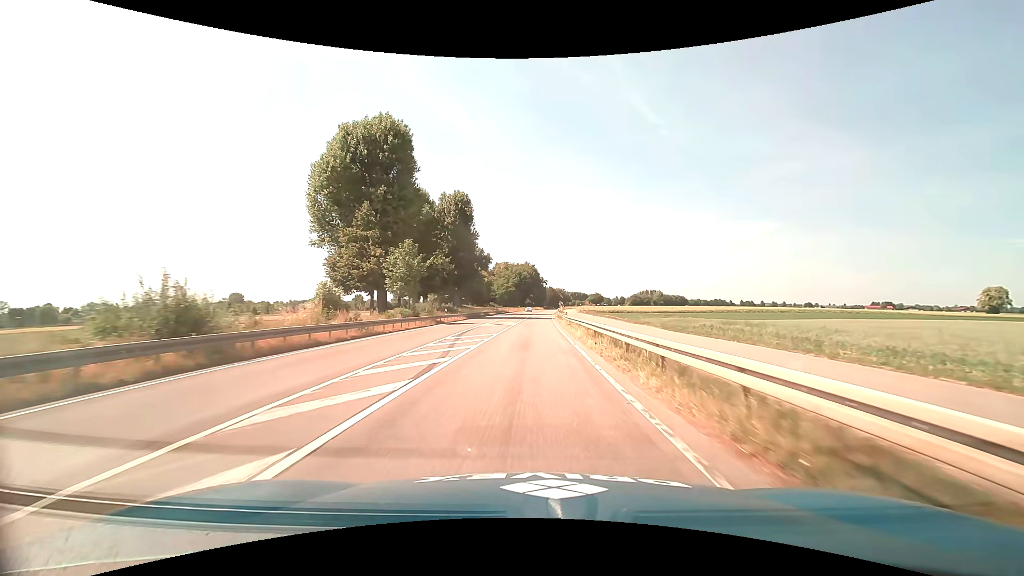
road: primary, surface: asphalt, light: Day
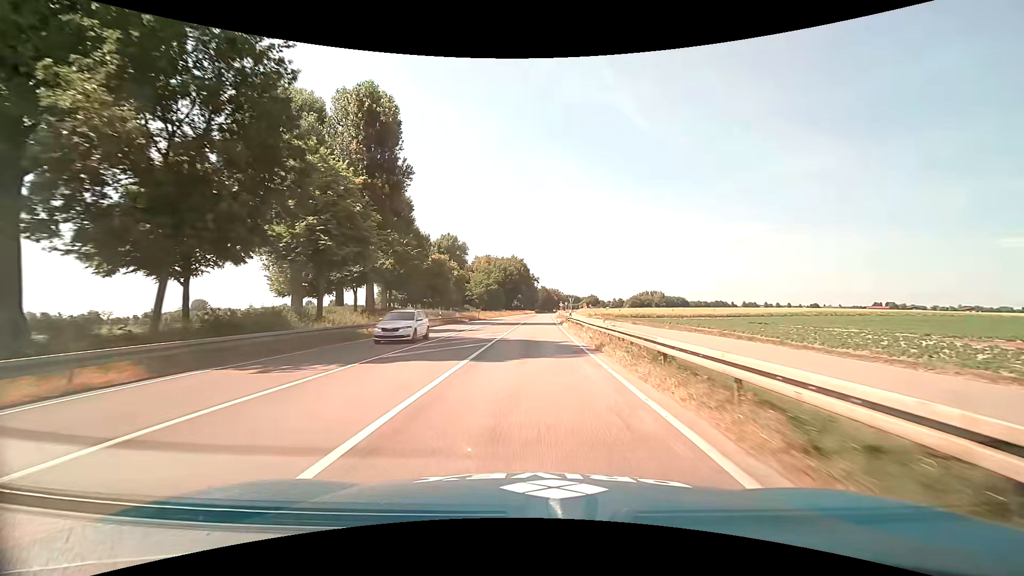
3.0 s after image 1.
(+0.4, +51.1) m; +1°
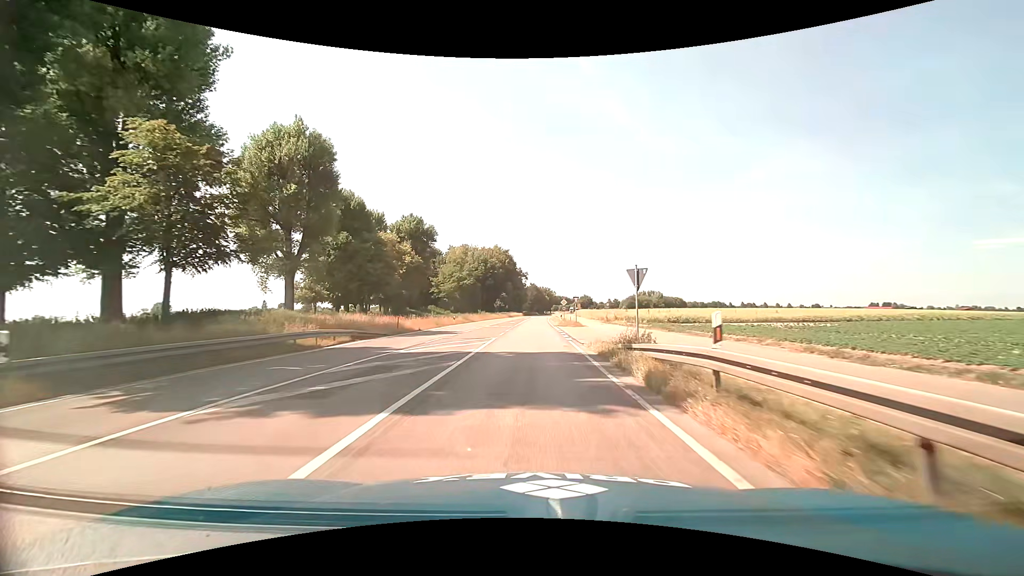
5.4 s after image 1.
(+0.6, +39.5) m; +1°
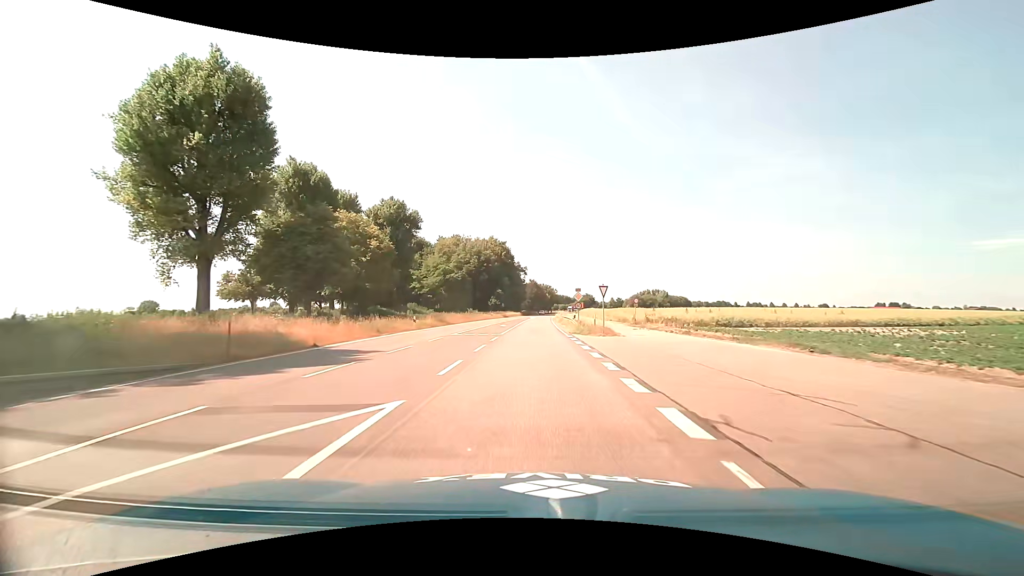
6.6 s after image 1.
(0.0, +19.3) m; 0°
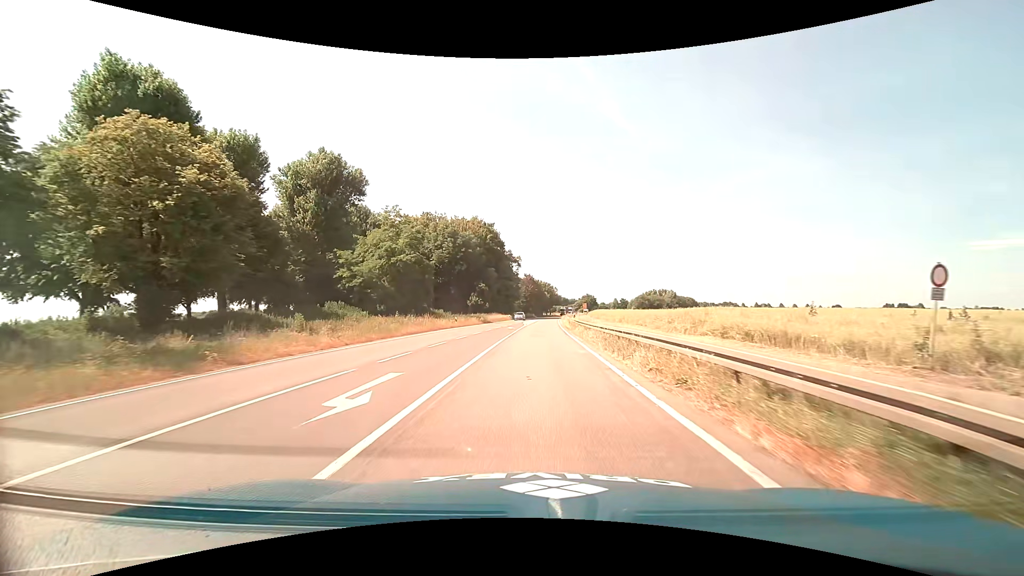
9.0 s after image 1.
(+0.1, +37.8) m; 0°
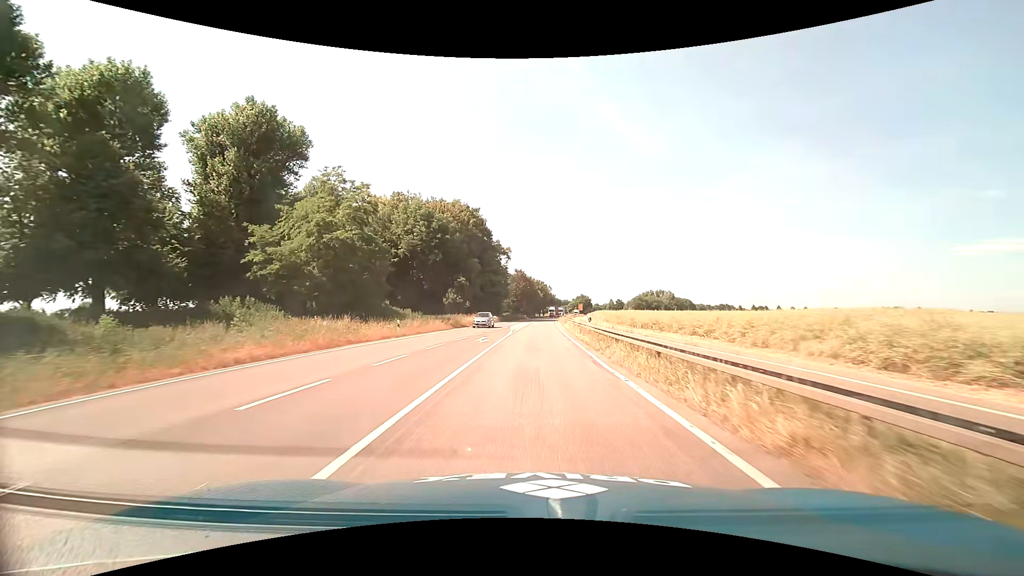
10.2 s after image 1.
(+0.2, +19.3) m; +1°
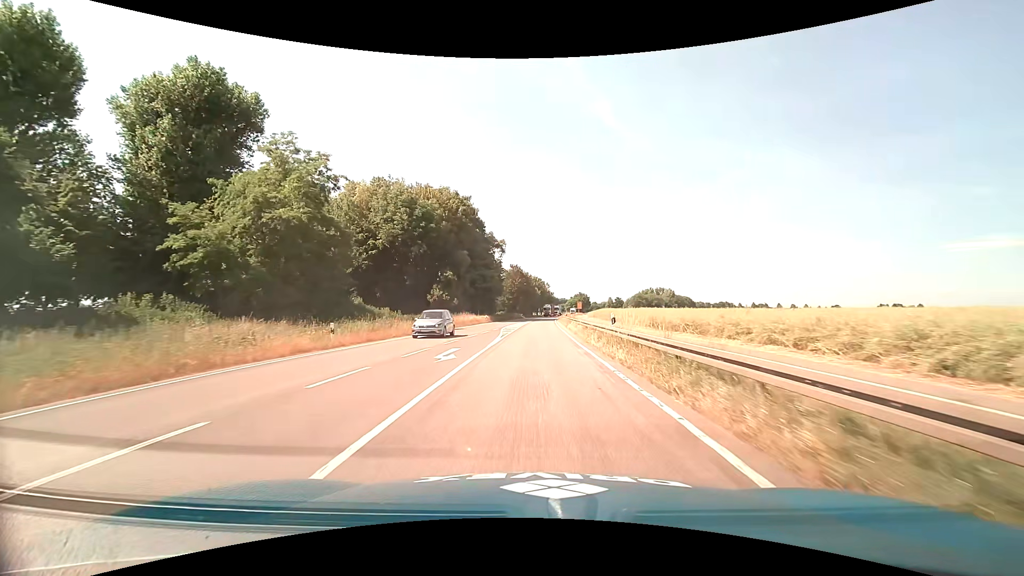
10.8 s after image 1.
(0.0, +10.0) m; 0°
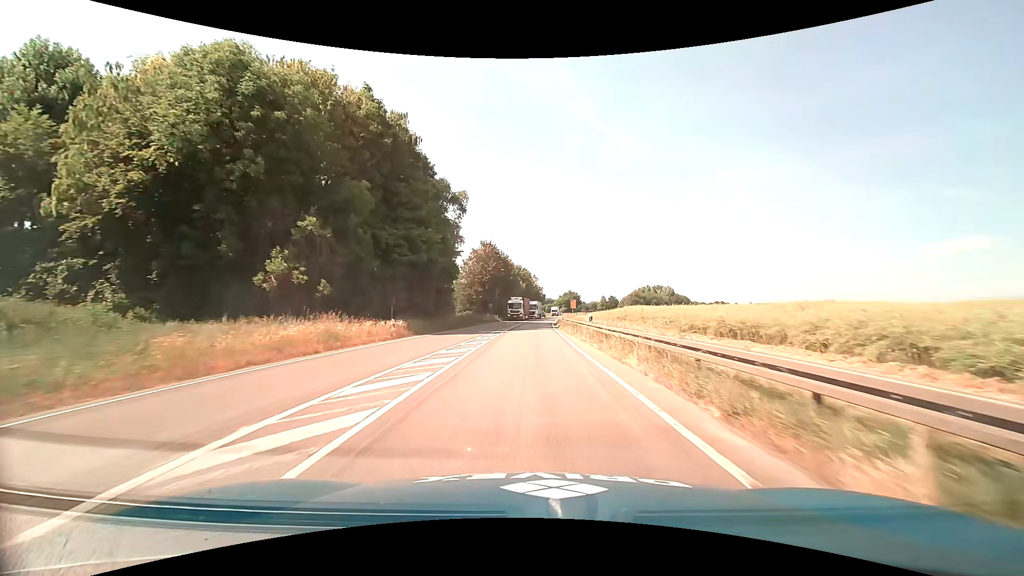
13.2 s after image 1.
(+0.5, +41.7) m; +2°
(0, +10) (0, +20) (0, +30) (0, +40) (+1, +50) (+1, +60) (+1, +70) (+2, +80) (+2, +90) (+3, +100) m
